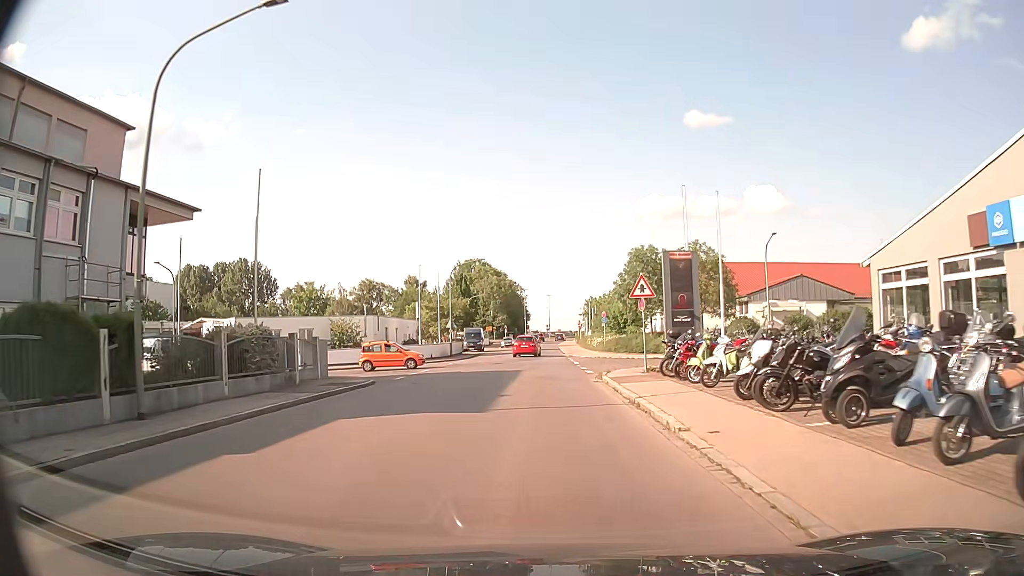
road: residential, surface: asphalt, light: Day
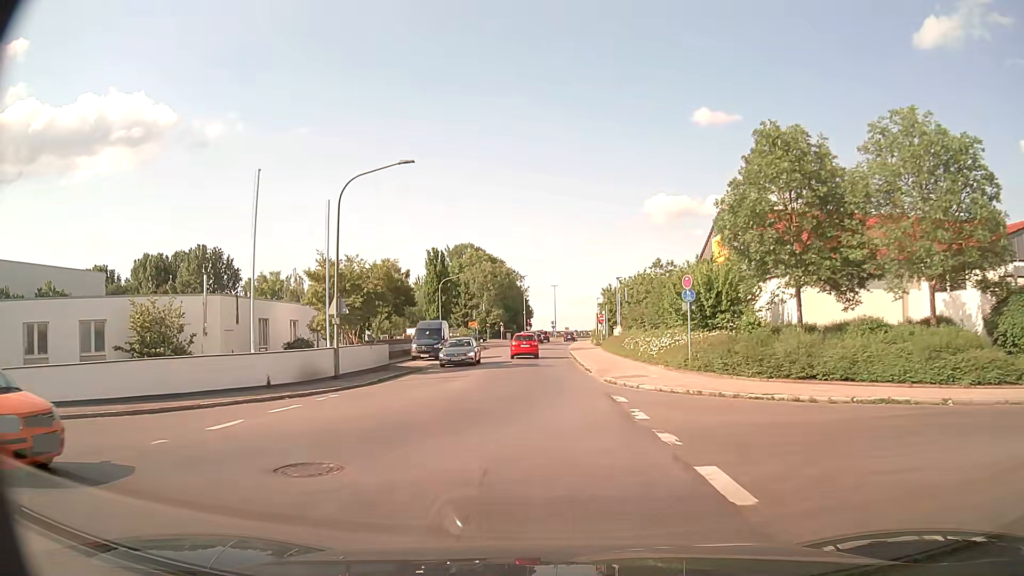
(0.0, +30.0) m; -1°
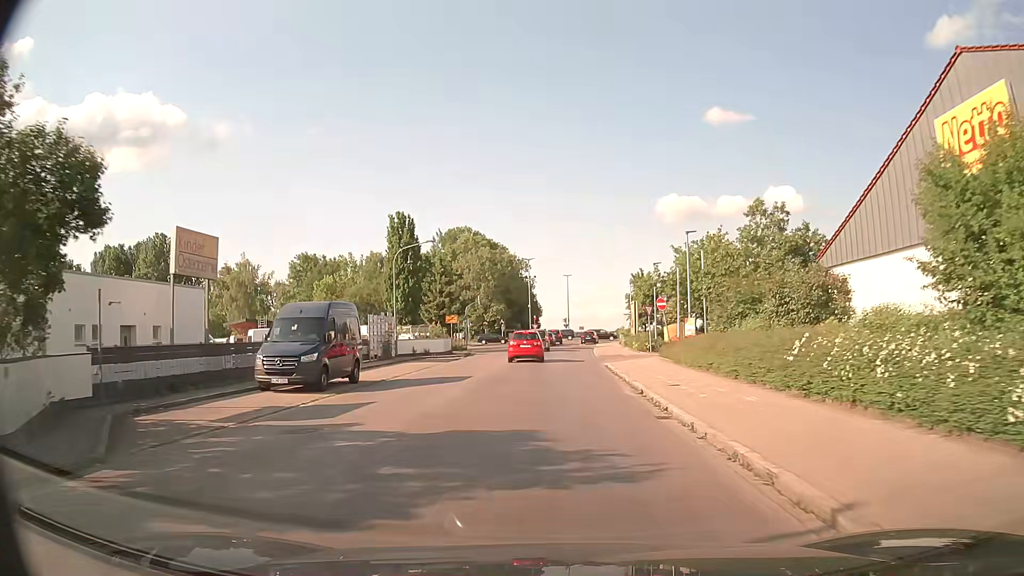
(-0.2, +25.2) m; 0°
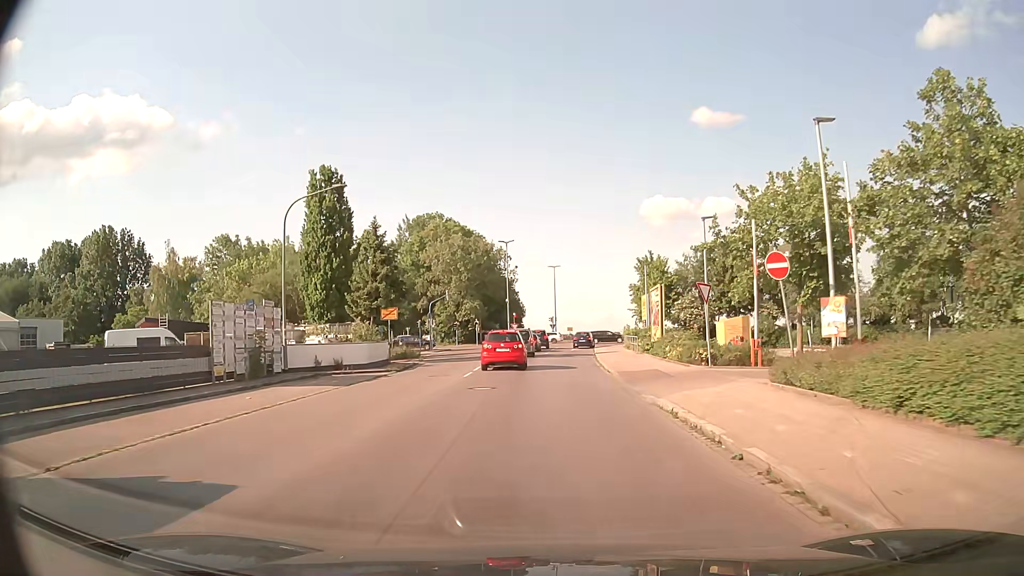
(0.0, +17.4) m; +1°
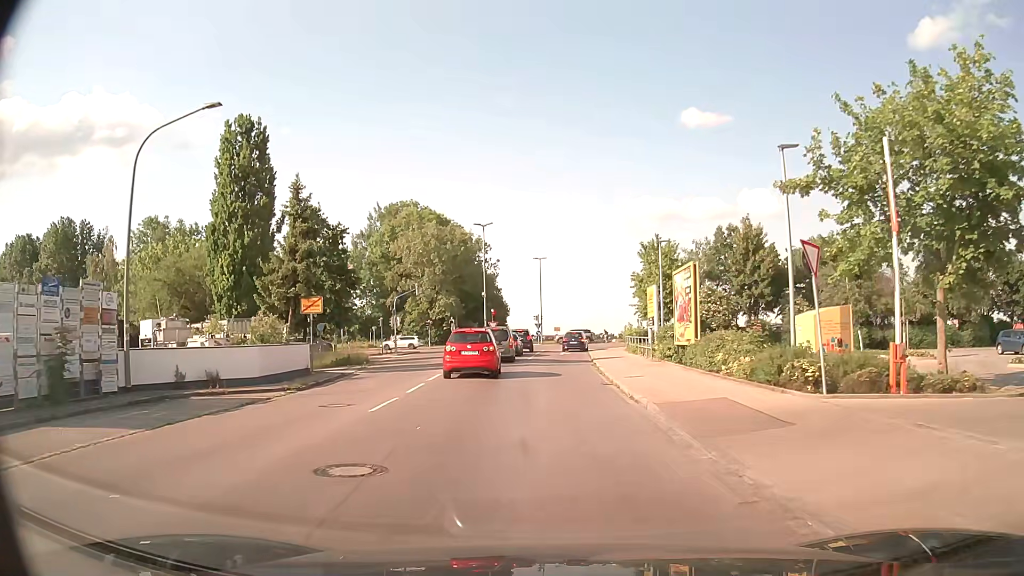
(+0.1, +10.7) m; +1°
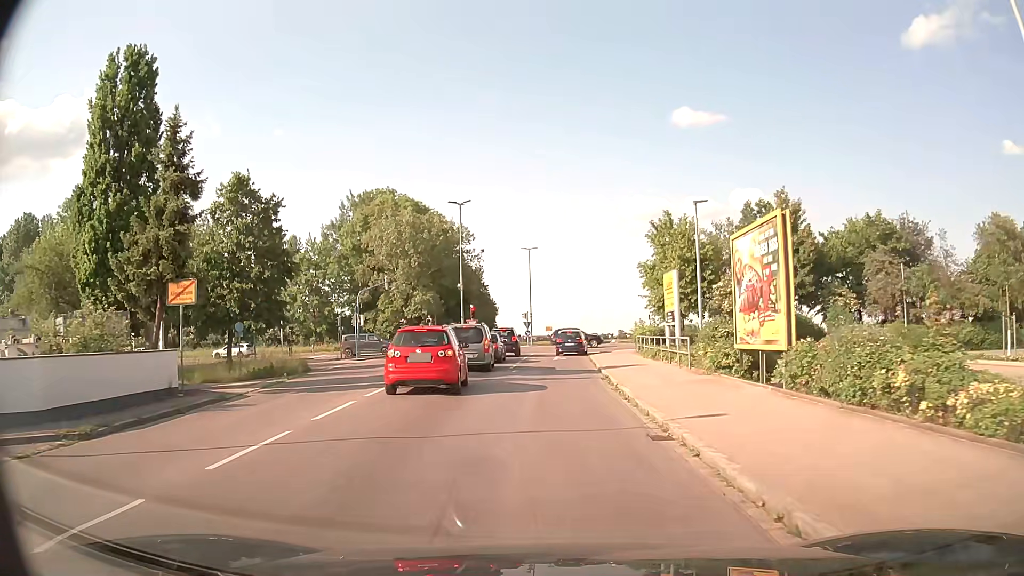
(+0.1, +9.9) m; +1°
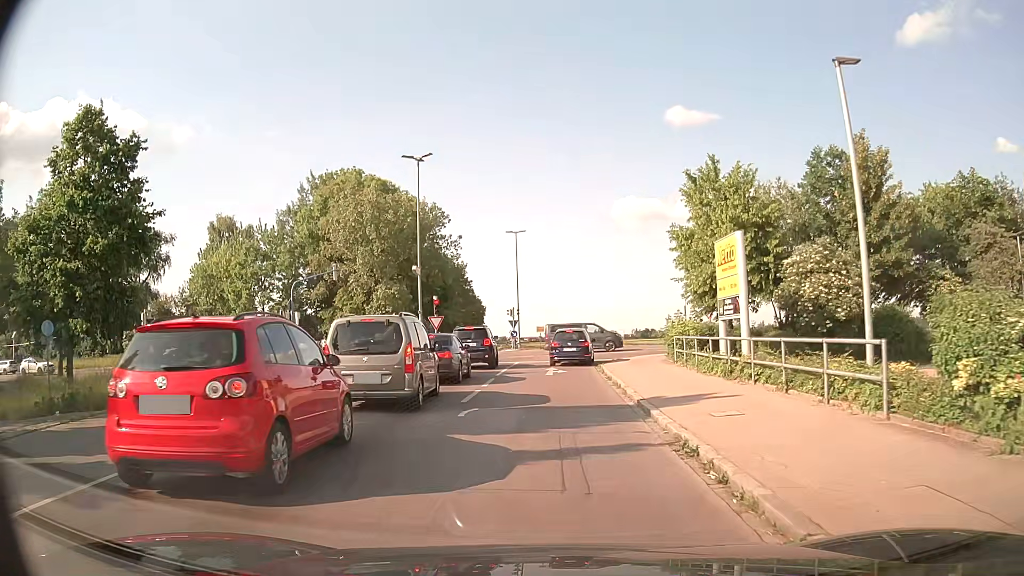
(+0.1, +12.9) m; +1°
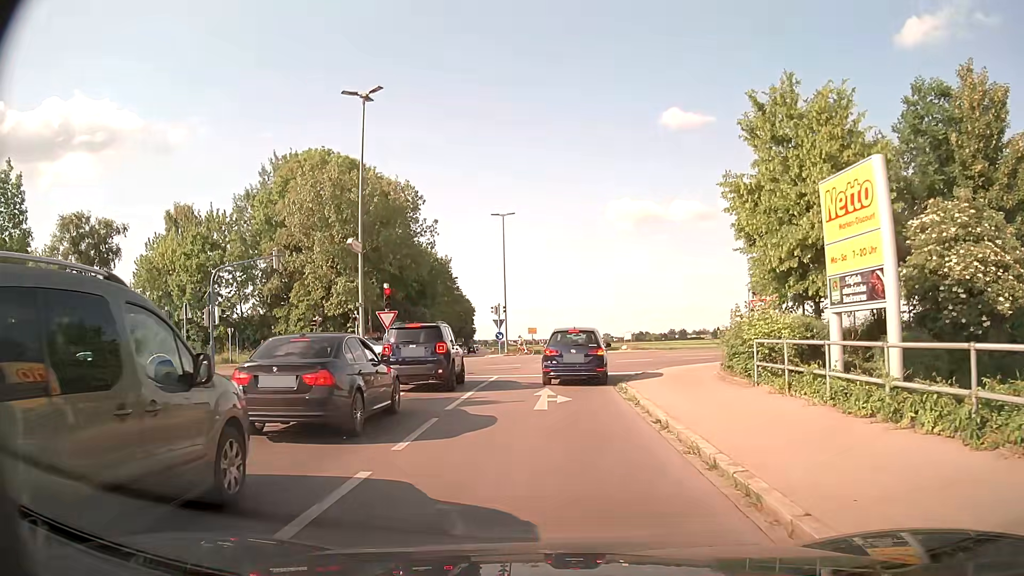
(0.0, +9.9) m; 0°
